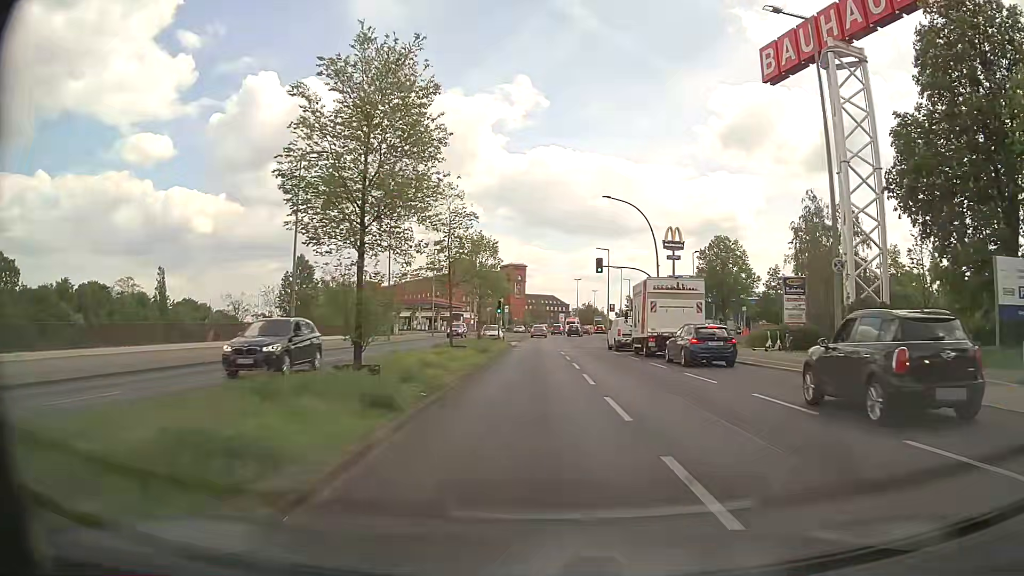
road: secondary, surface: asphalt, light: Day
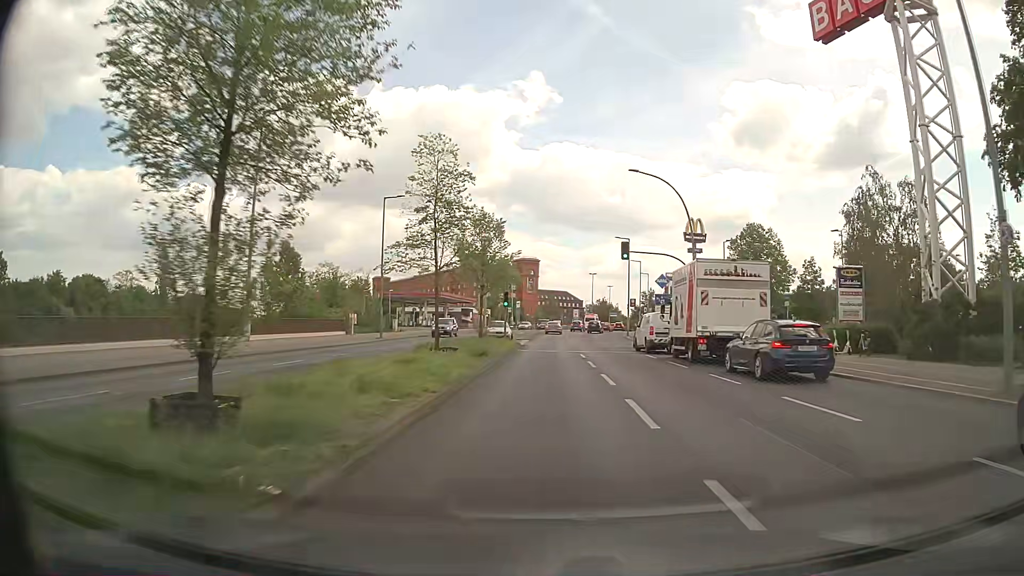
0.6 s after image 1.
(-0.1, +7.2) m; -2°
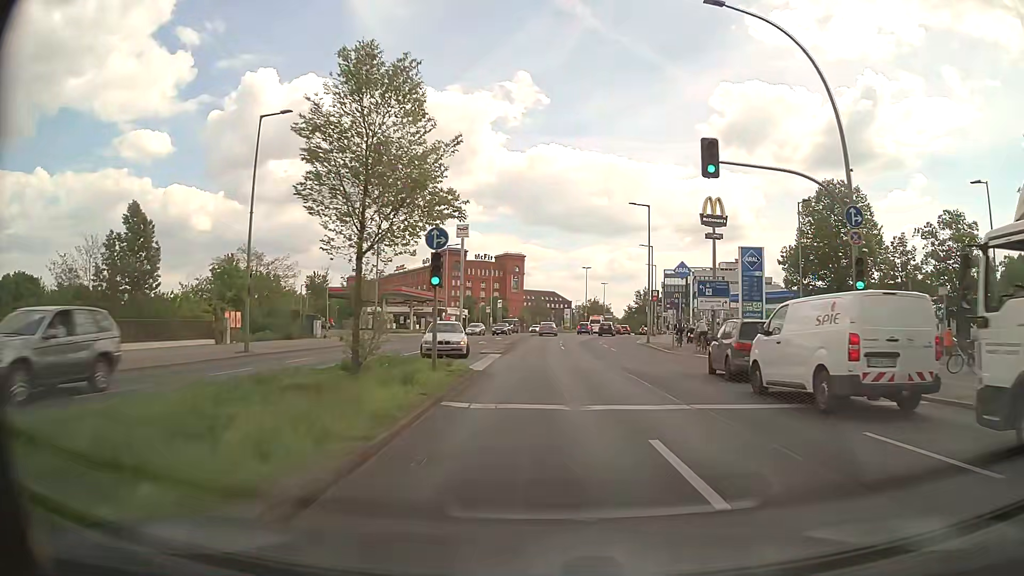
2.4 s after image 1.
(+0.3, +21.8) m; +1°
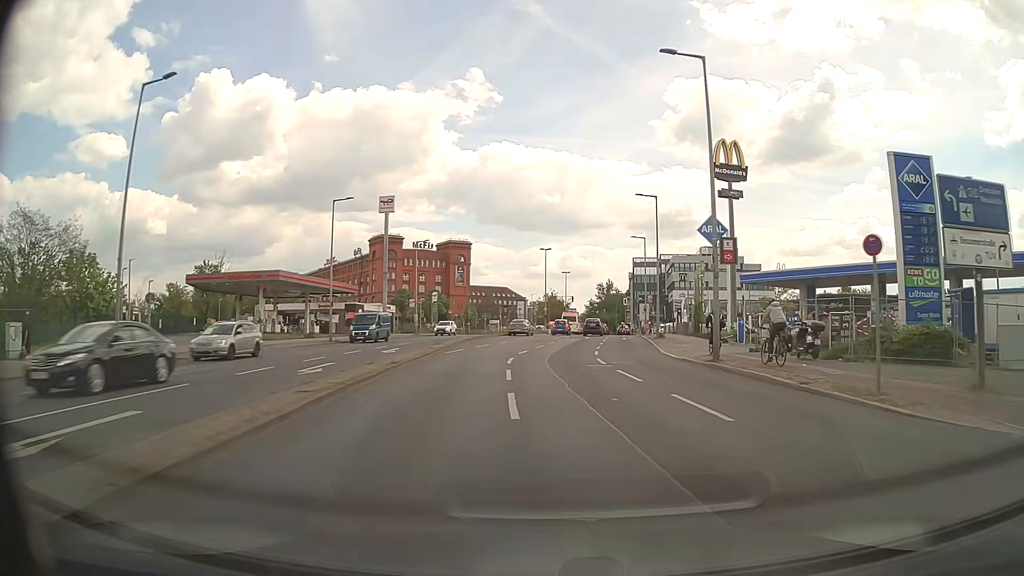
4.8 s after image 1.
(+0.8, +29.5) m; +4°
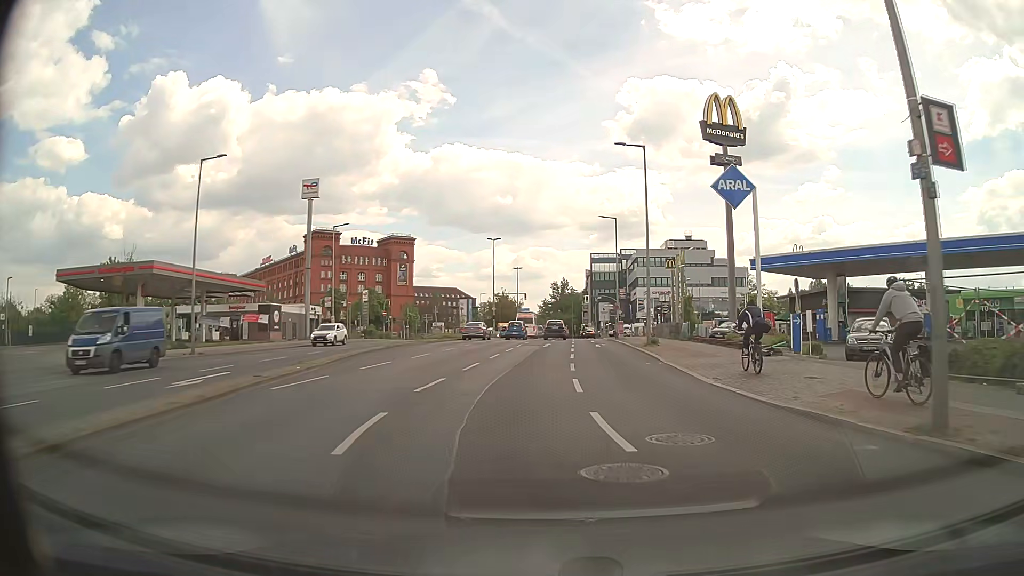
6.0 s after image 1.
(+0.5, +14.8) m; +4°
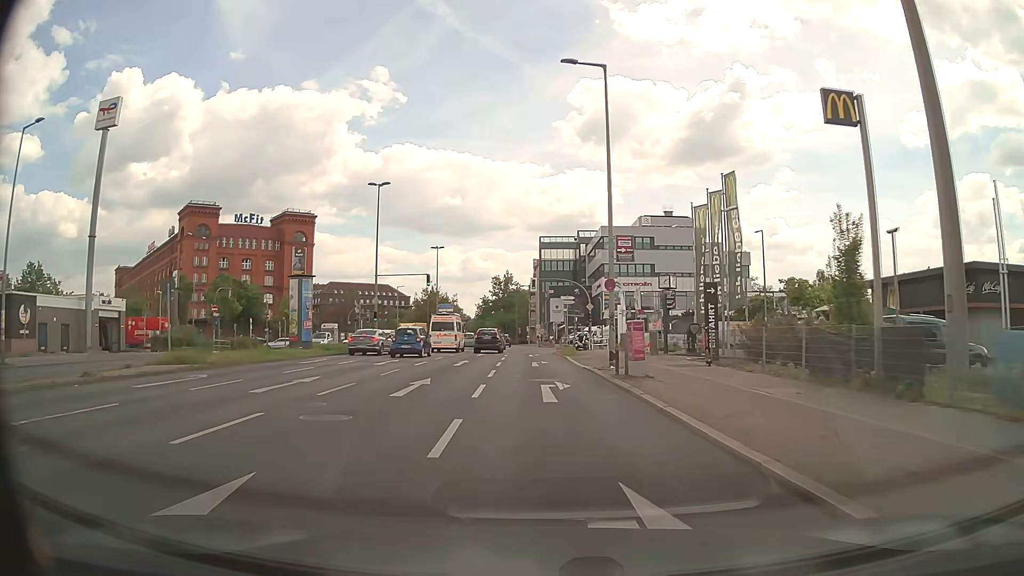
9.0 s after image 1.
(+2.5, +36.2) m; +5°
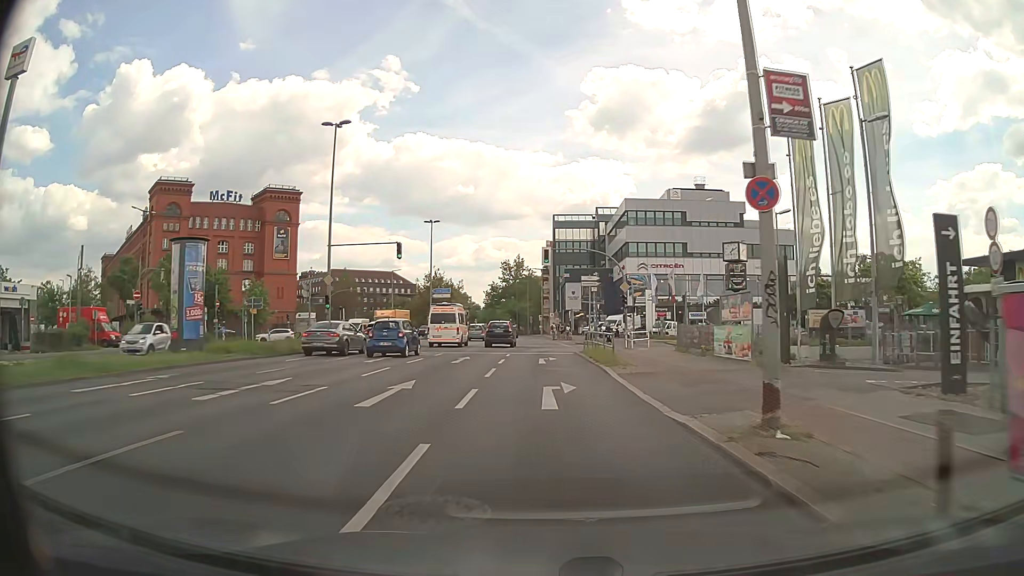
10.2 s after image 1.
(-0.2, +14.5) m; -1°
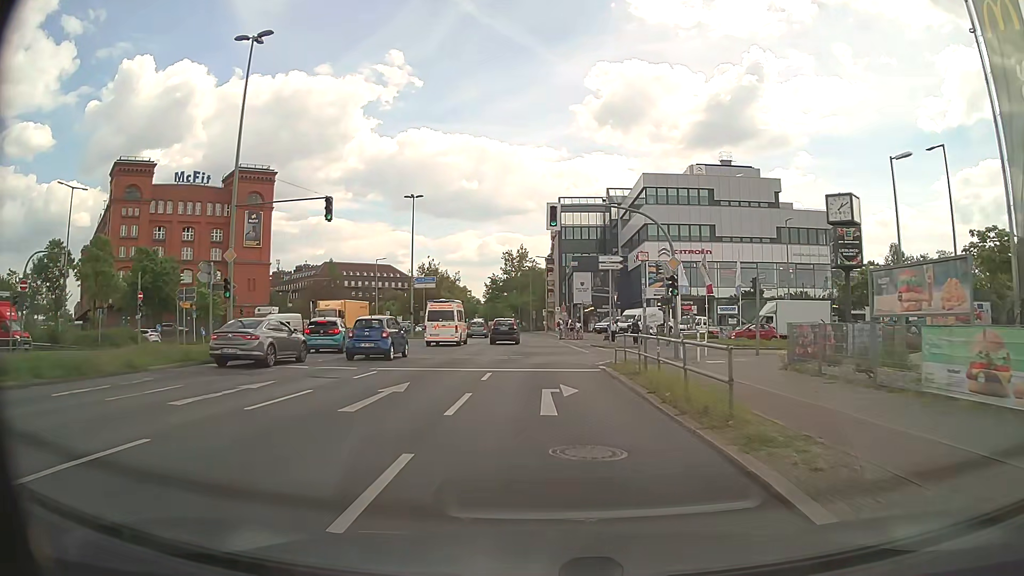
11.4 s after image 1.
(-0.1, +12.6) m; 0°
(0, +10) (0, +20) (+1, +30) (+10, +34) (+20, +35) (+30, +35) (+40, +36) (+50, +36) (+60, +36) (+70, +37) m
